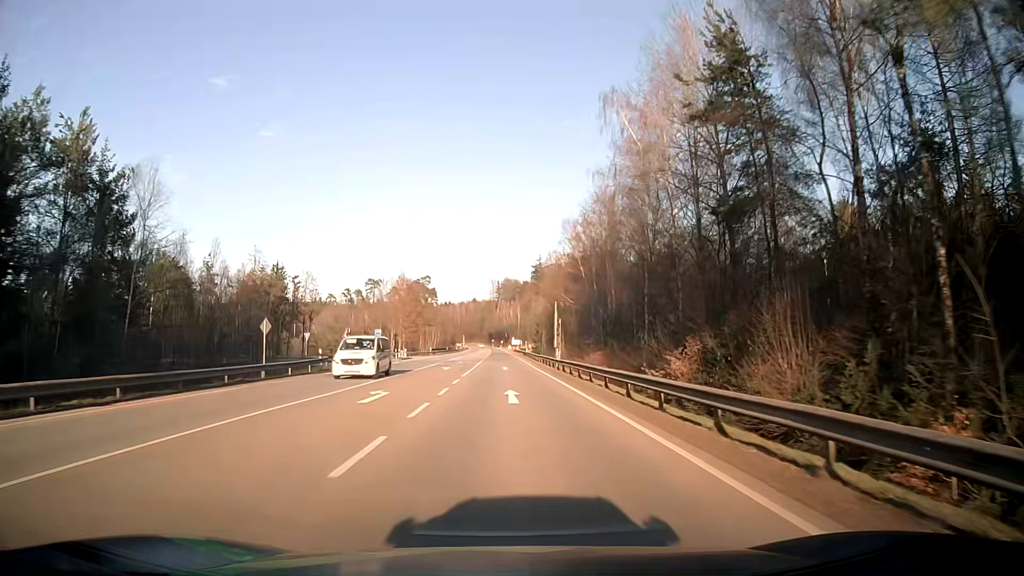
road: secondary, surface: asphalt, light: Day
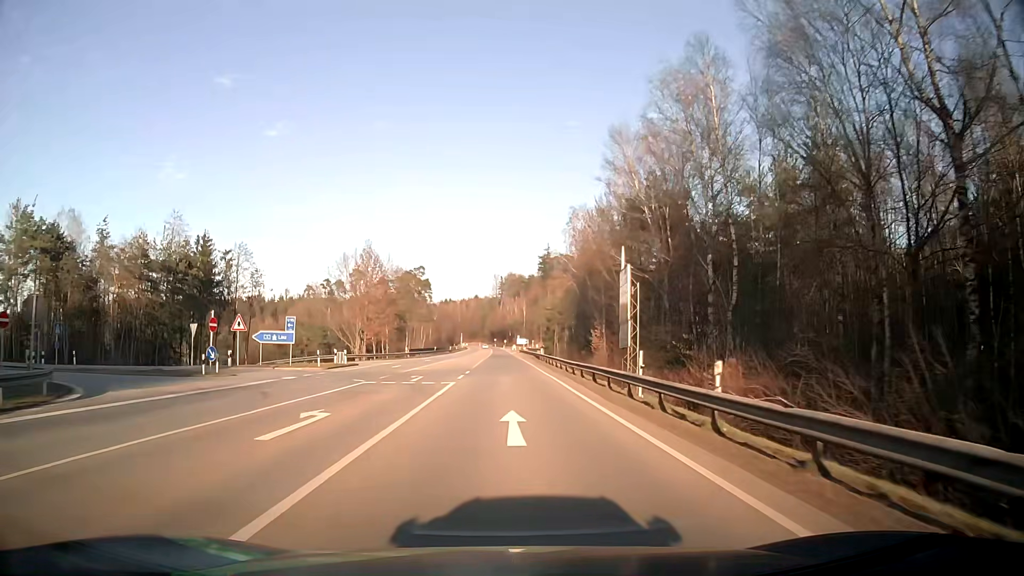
(+0.2, +31.9) m; 0°
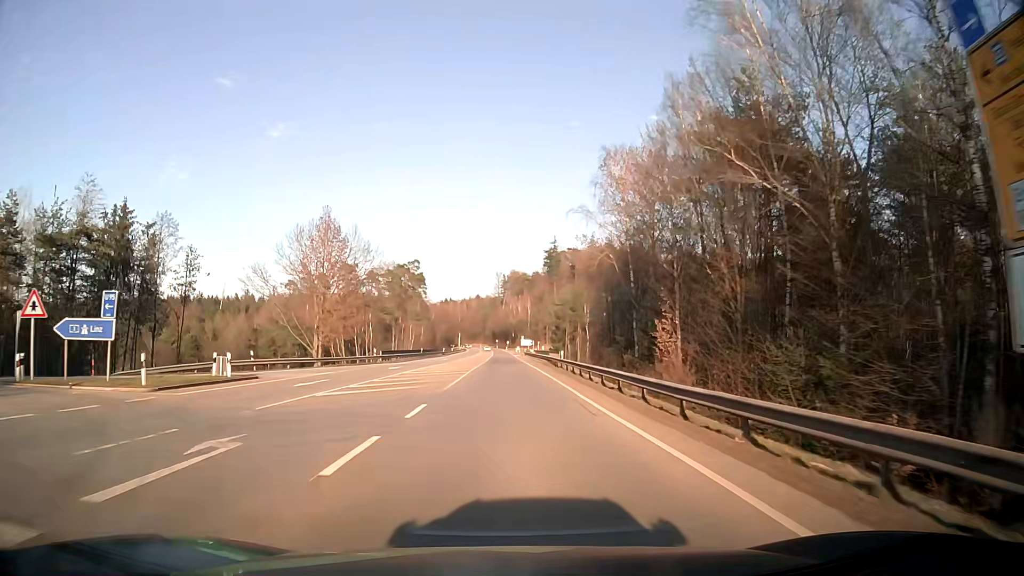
(0.0, +21.5) m; 0°
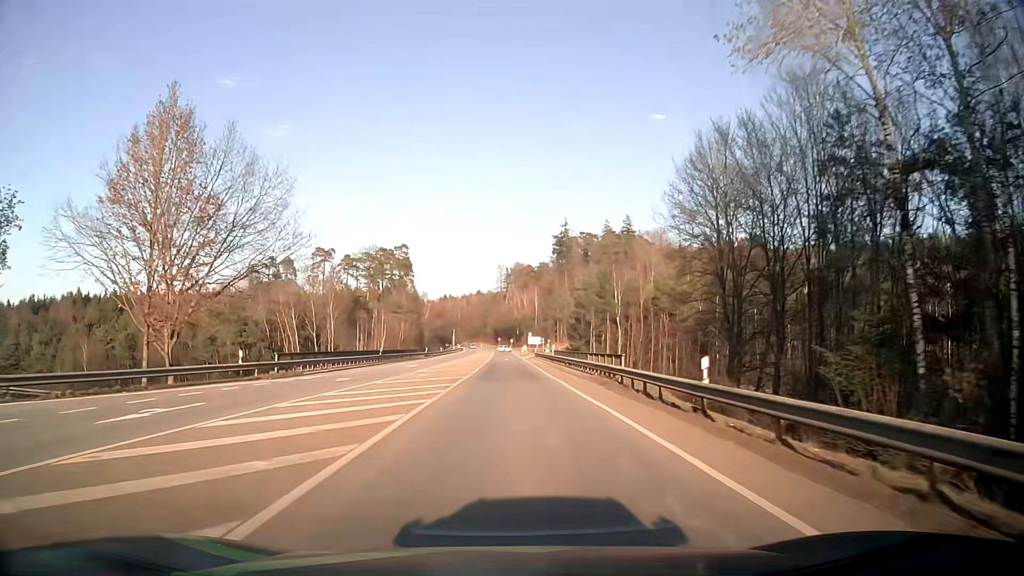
(-0.1, +32.7) m; 0°
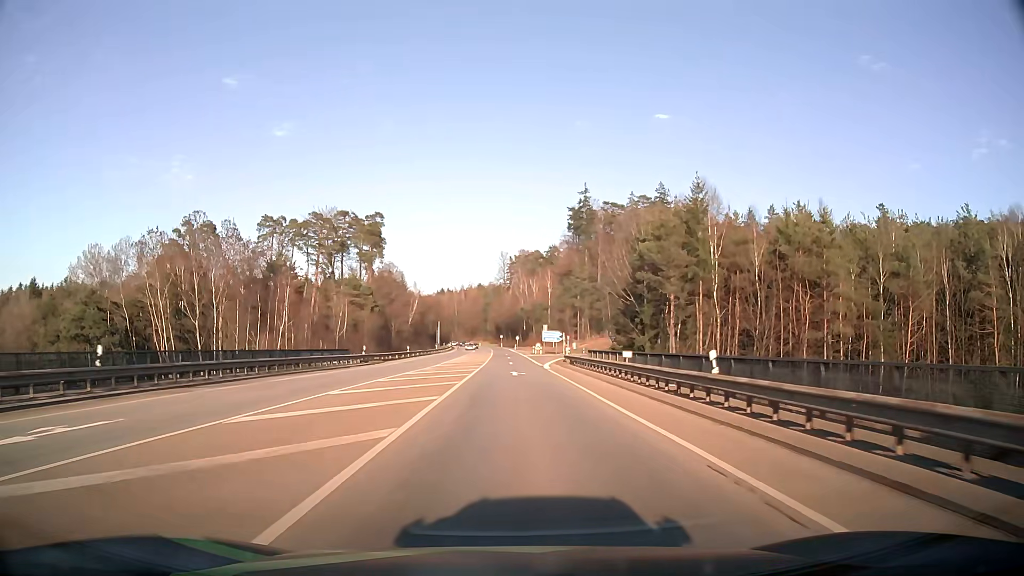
(-0.1, +44.1) m; 0°
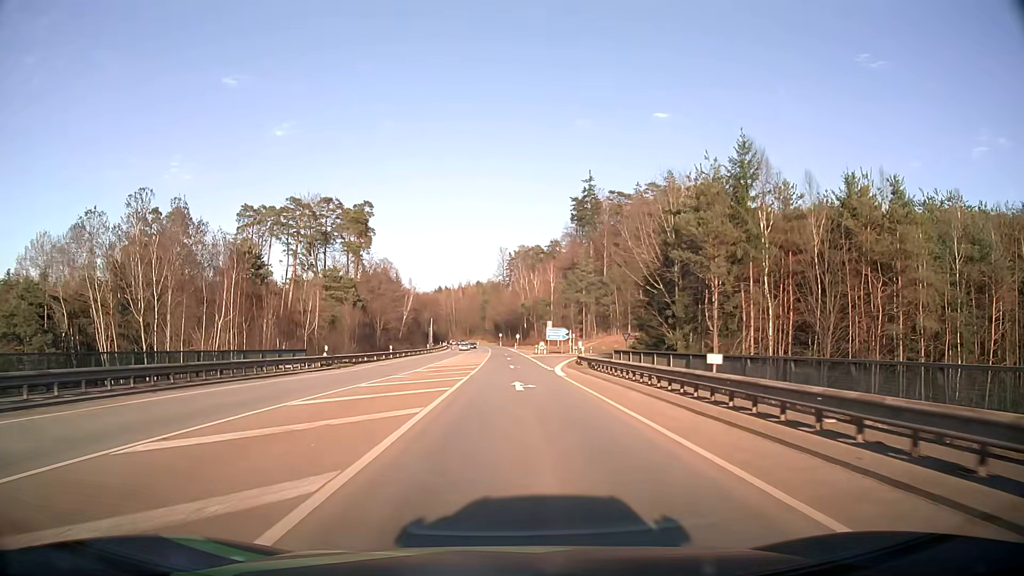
(0.0, +11.0) m; 0°
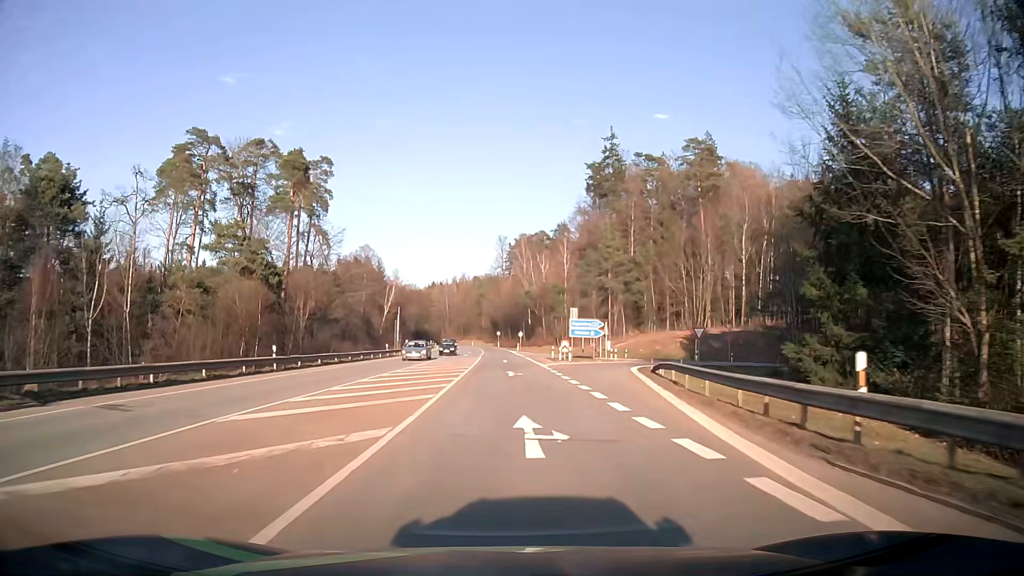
(+0.1, +32.8) m; 0°
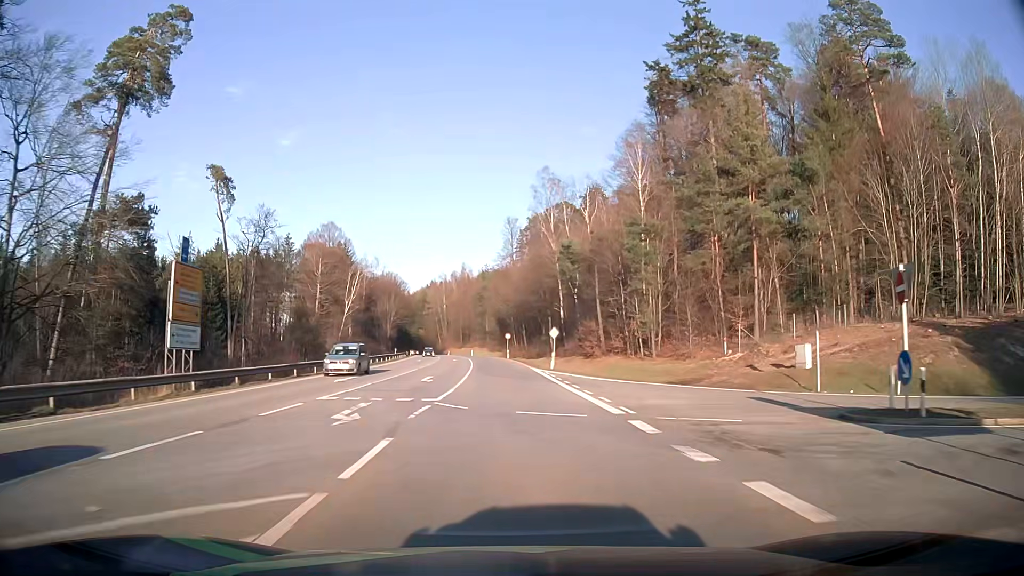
(-0.4, +54.4) m; -1°
(0, +10) (0, +20) (0, +30) (0, +40) (-1, +50) (-1, +60) (-2, +70) (-3, +80) (-4, +90) (-5, +100) m
